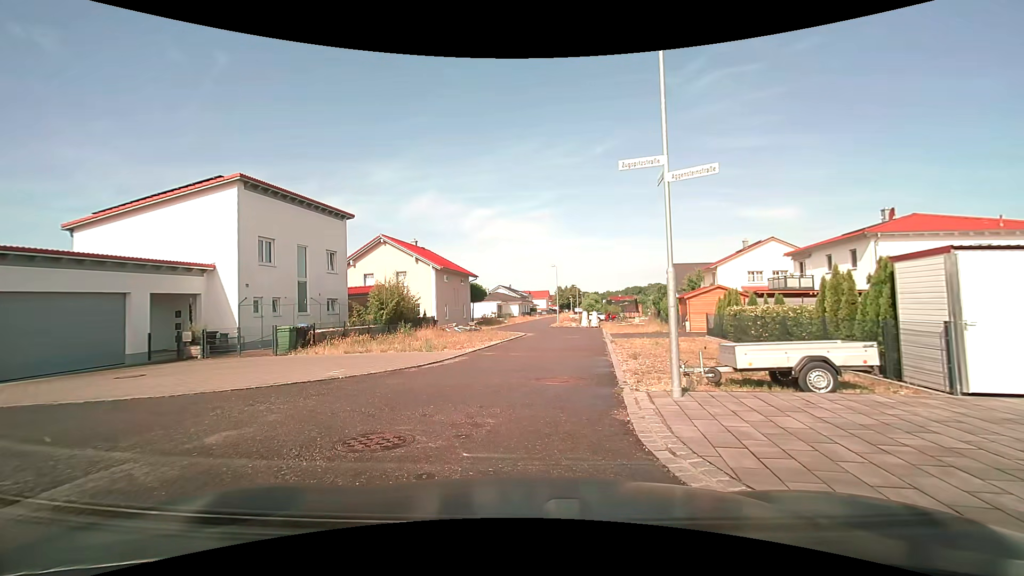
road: residential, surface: asphalt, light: Day
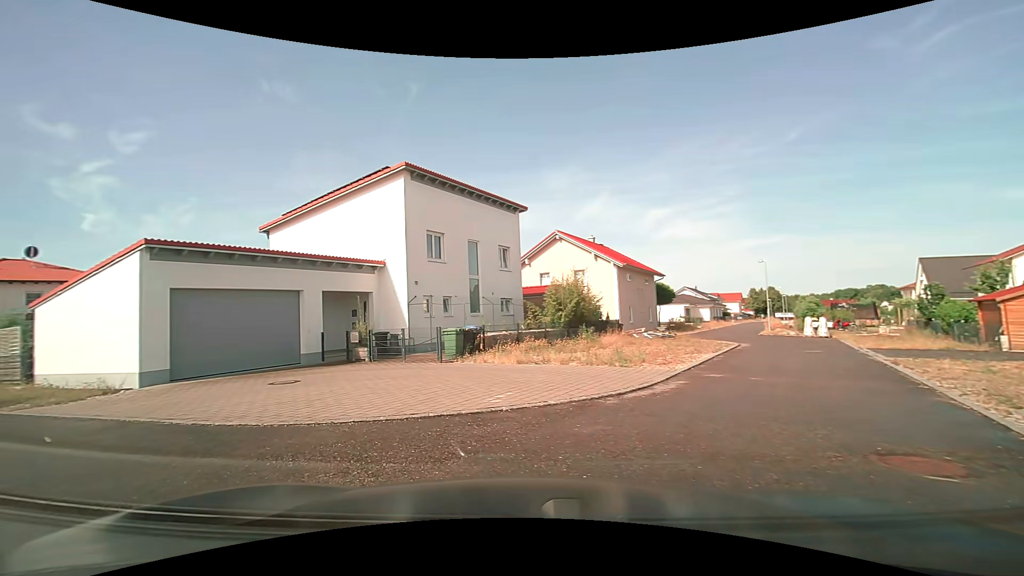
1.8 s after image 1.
(-0.5, +4.4) m; -18°
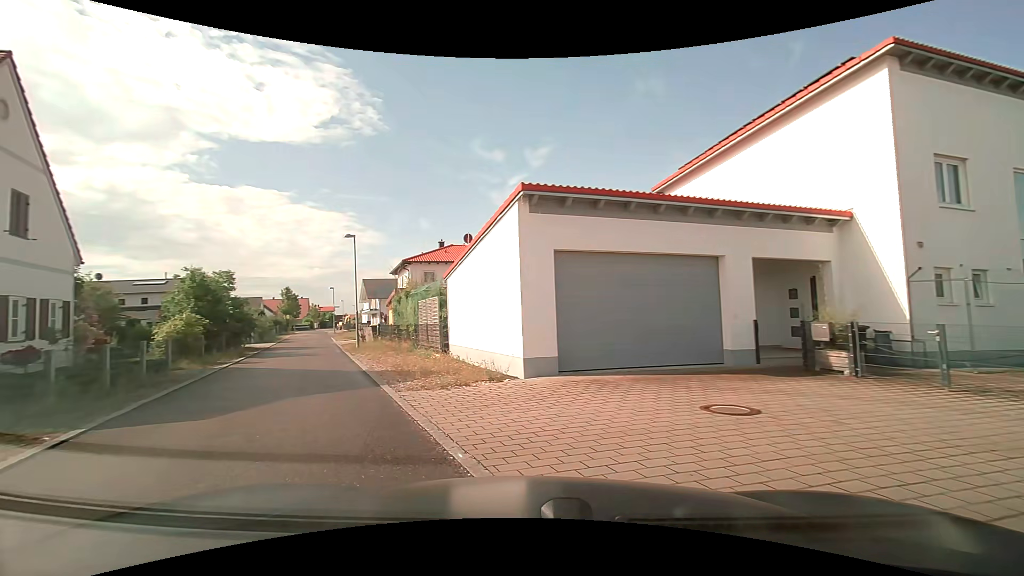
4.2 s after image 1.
(-2.2, +6.1) m; -41°
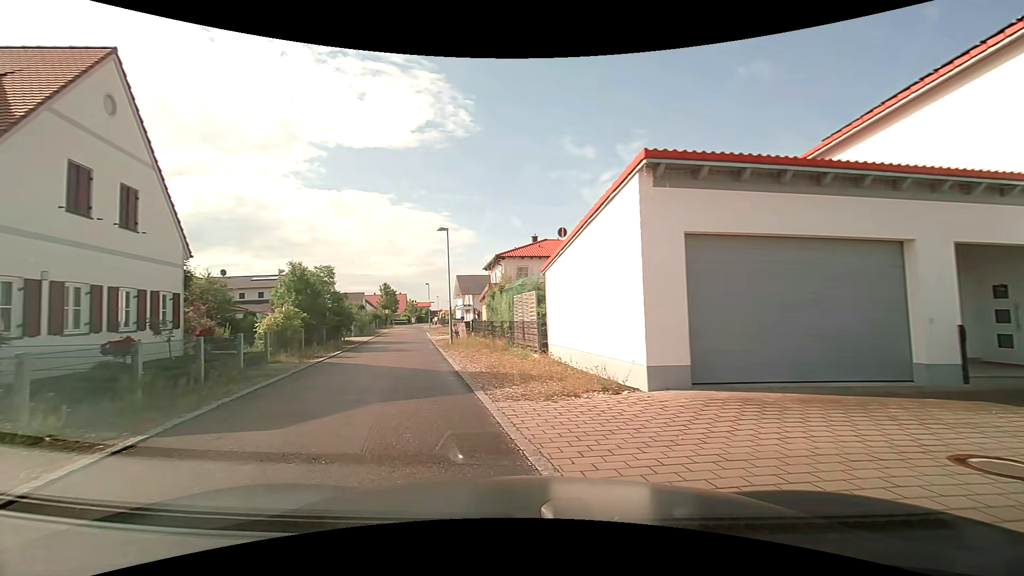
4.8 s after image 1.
(-0.2, +1.8) m; -11°
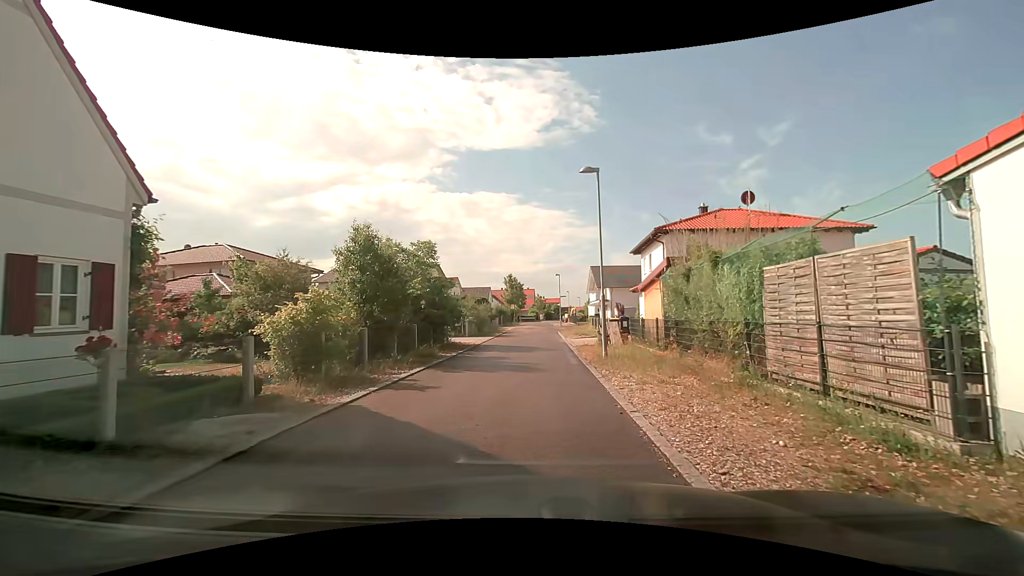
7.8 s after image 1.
(-1.9, +9.9) m; -15°
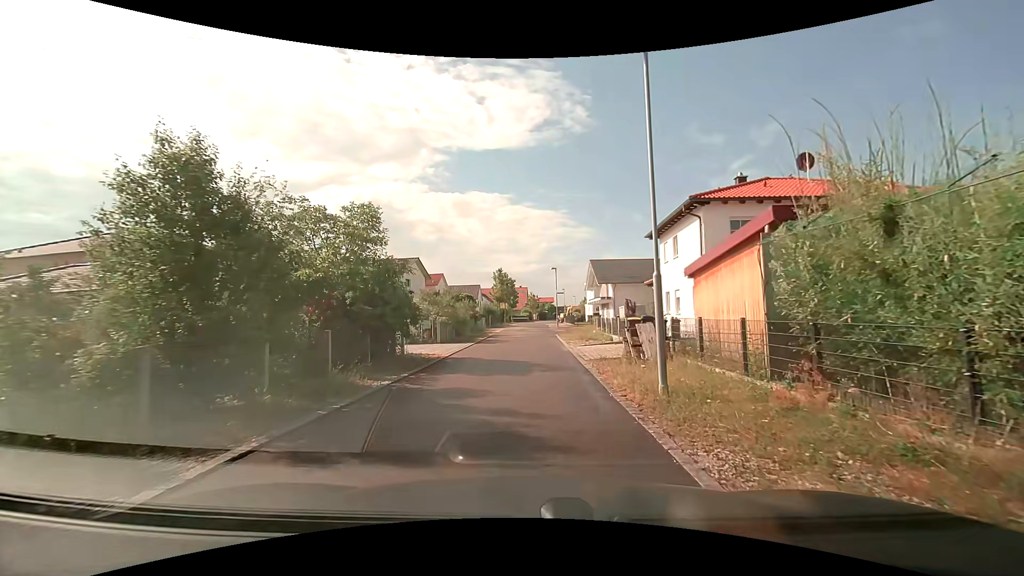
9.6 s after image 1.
(+0.1, +7.6) m; +1°
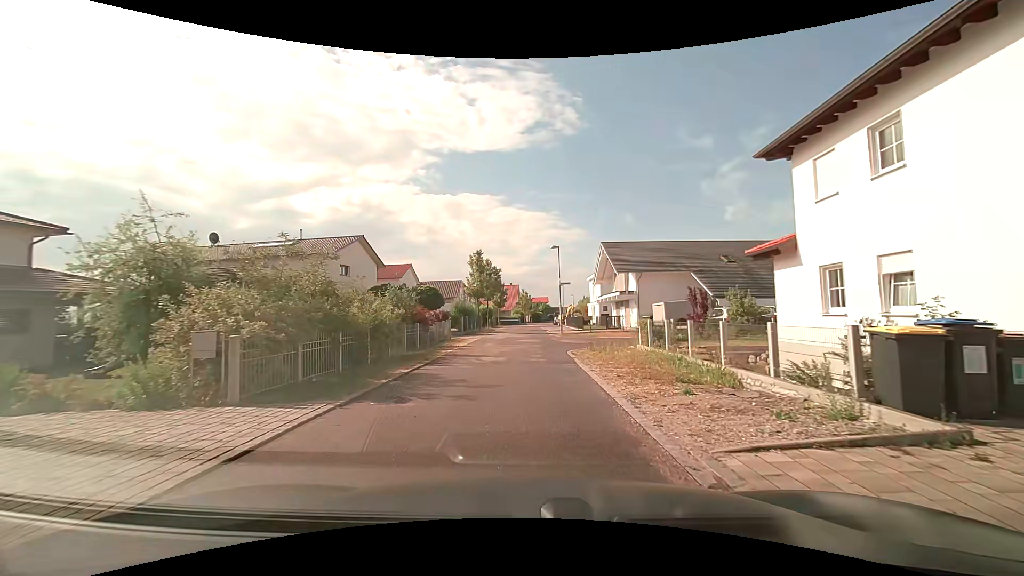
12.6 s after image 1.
(+0.1, +16.3) m; +1°
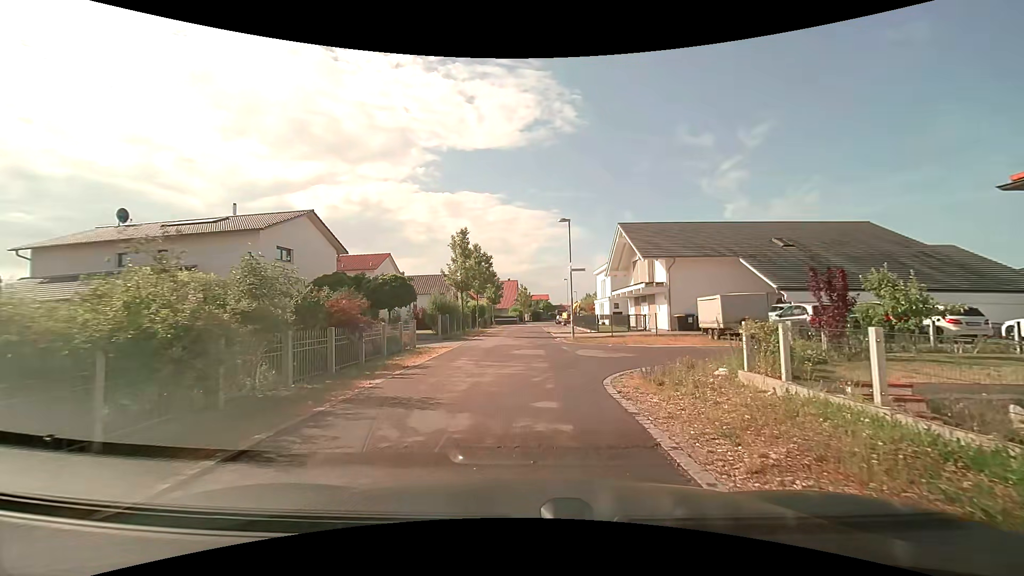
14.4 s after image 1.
(0.0, +8.8) m; +1°
(0, +10) (0, +20) (0, +30) (0, +40) (0, +50) (0, +60) (+1, +70) (+2, +80) (+3, +90) (+5, +100) m
